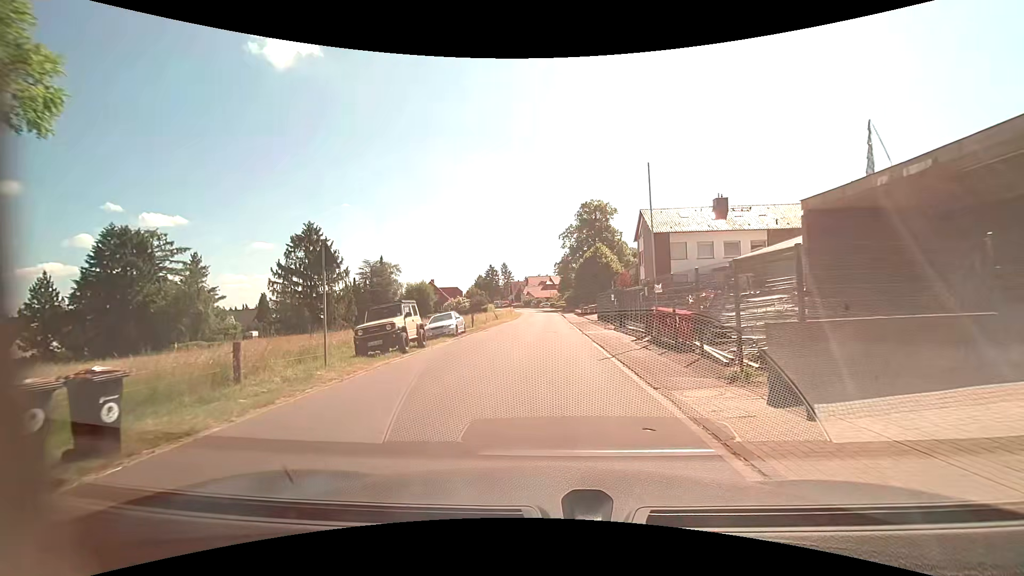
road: residential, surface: asphalt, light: Day
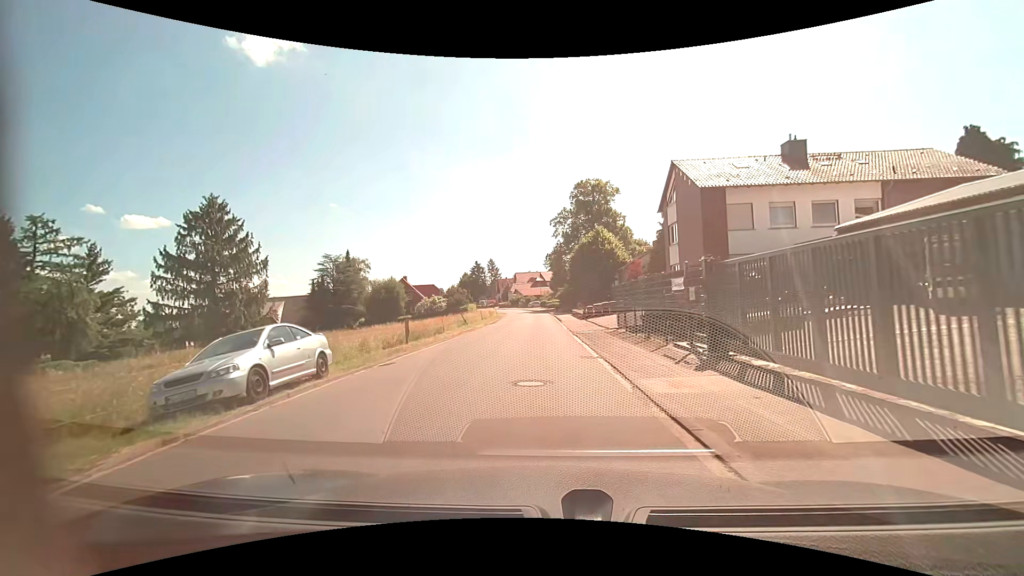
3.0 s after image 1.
(+0.2, +17.0) m; +1°
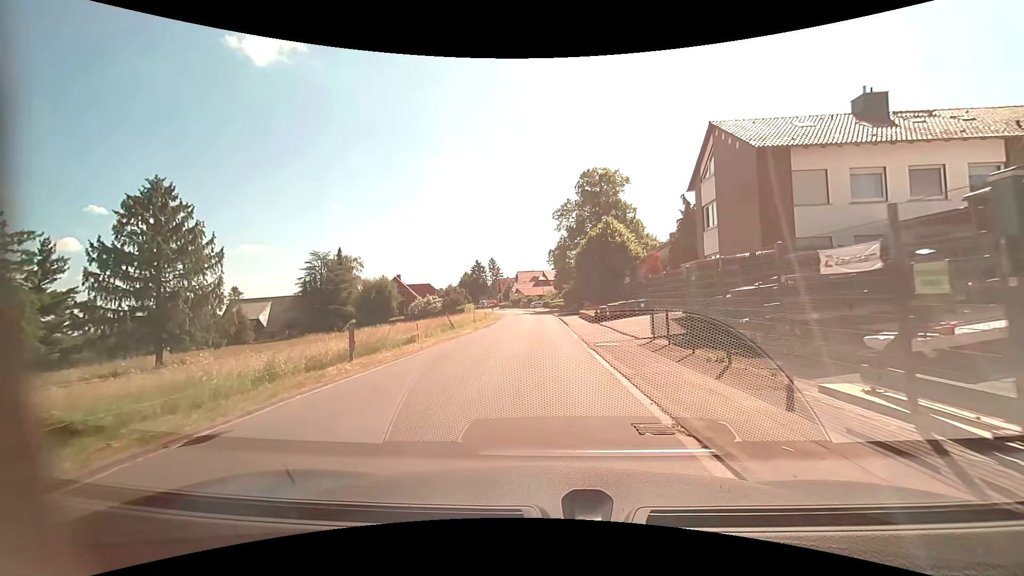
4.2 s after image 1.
(0.0, +7.4) m; 0°
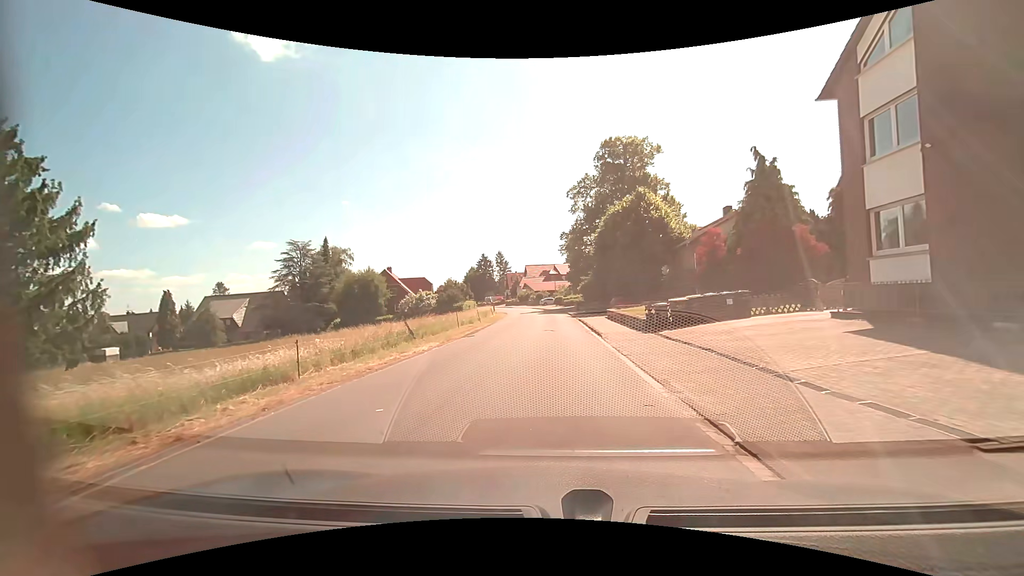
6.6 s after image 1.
(-0.2, +13.5) m; -1°
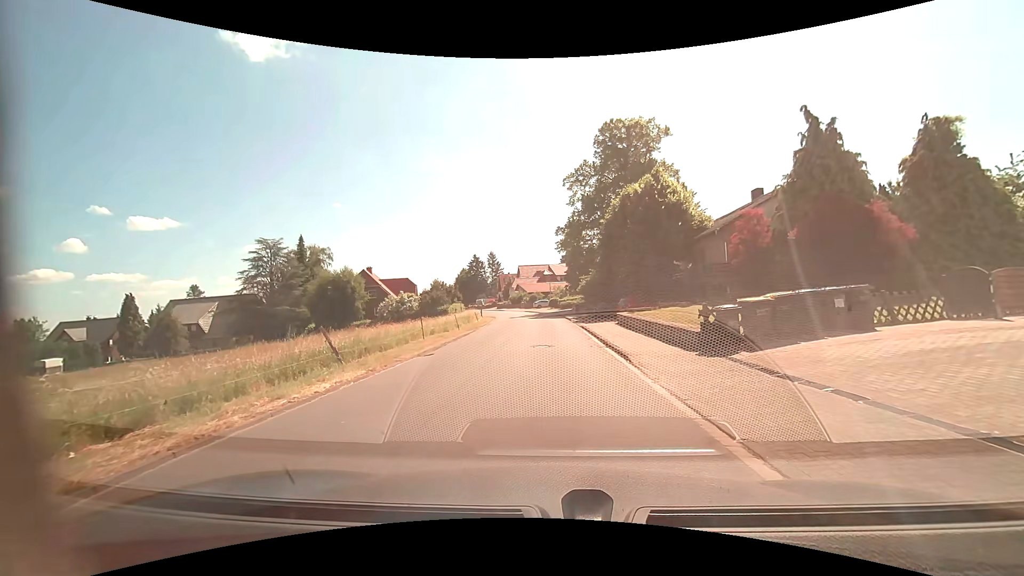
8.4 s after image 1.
(0.0, +7.5) m; 0°
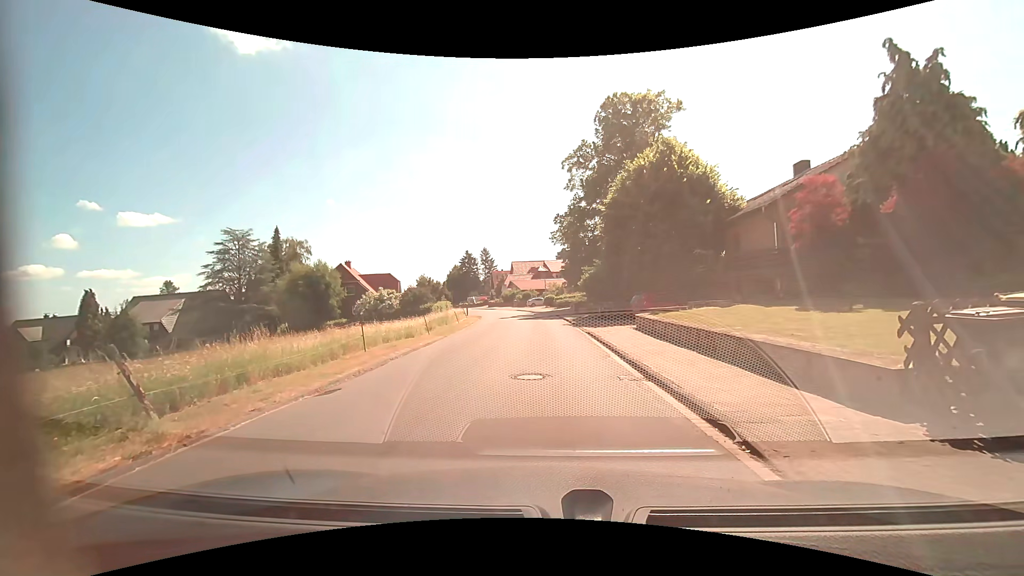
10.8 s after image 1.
(+0.1, +6.9) m; +1°
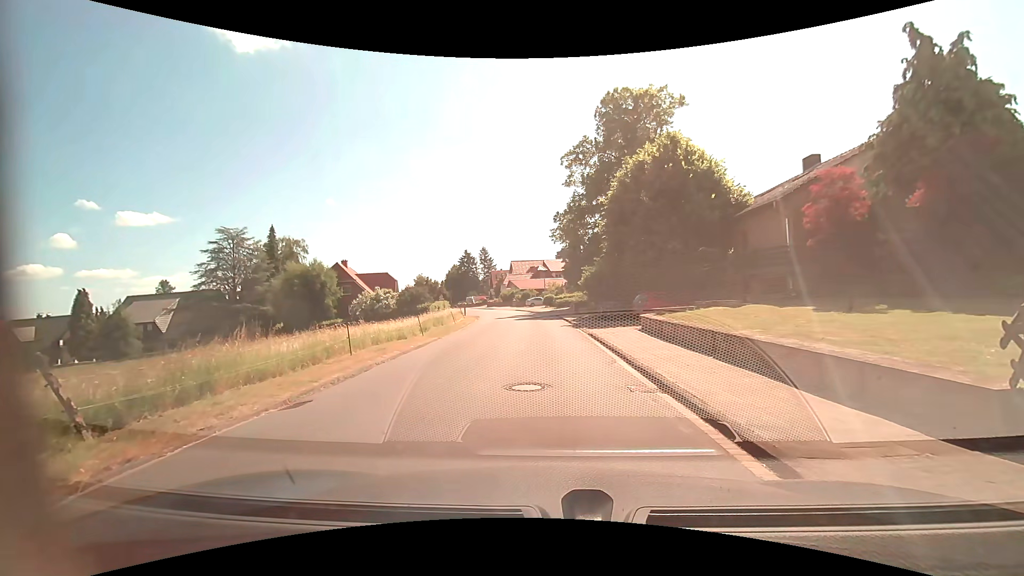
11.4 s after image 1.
(0.0, +1.1) m; 0°
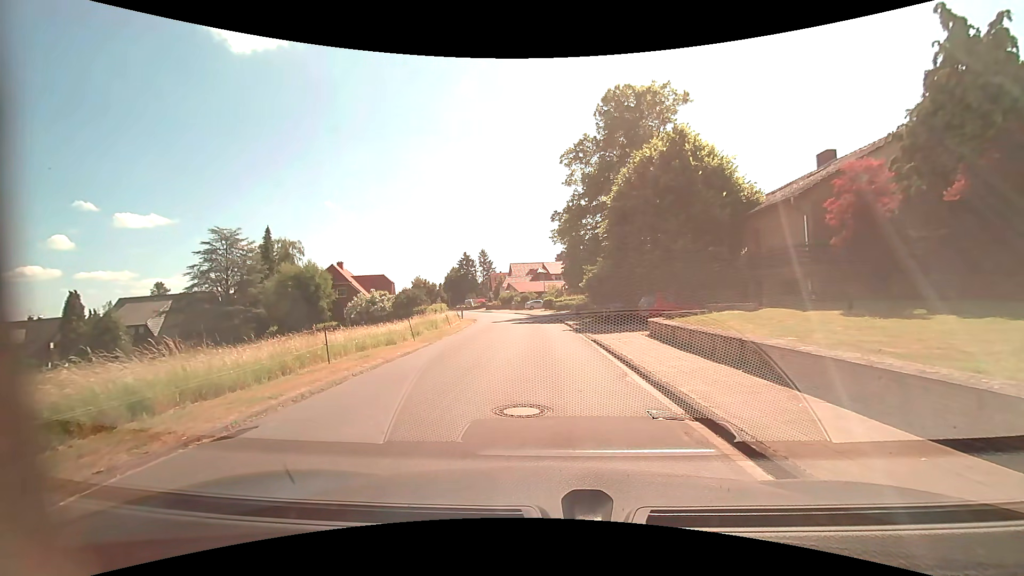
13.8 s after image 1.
(0.0, +1.5) m; 0°
